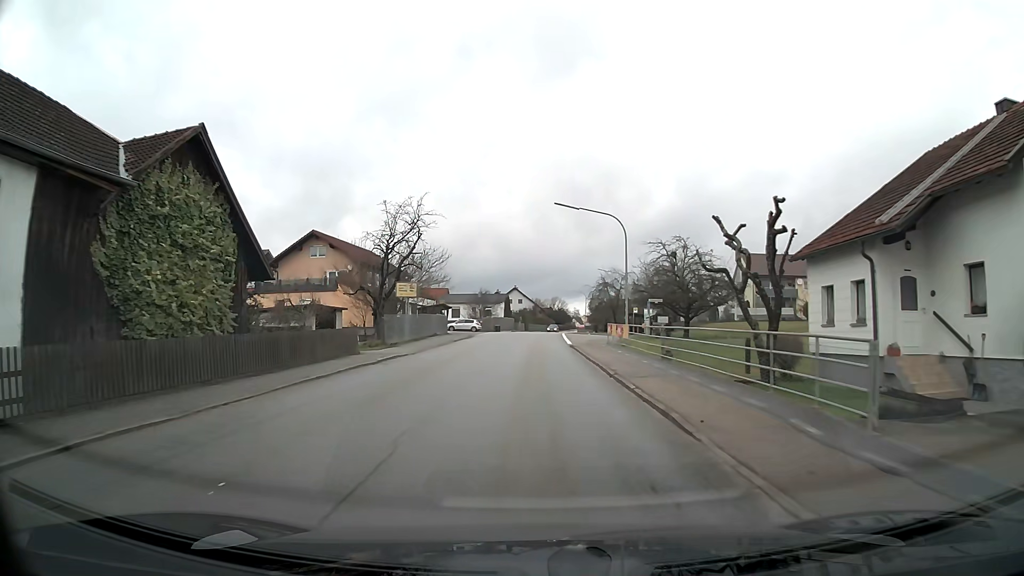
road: tertiary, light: Day
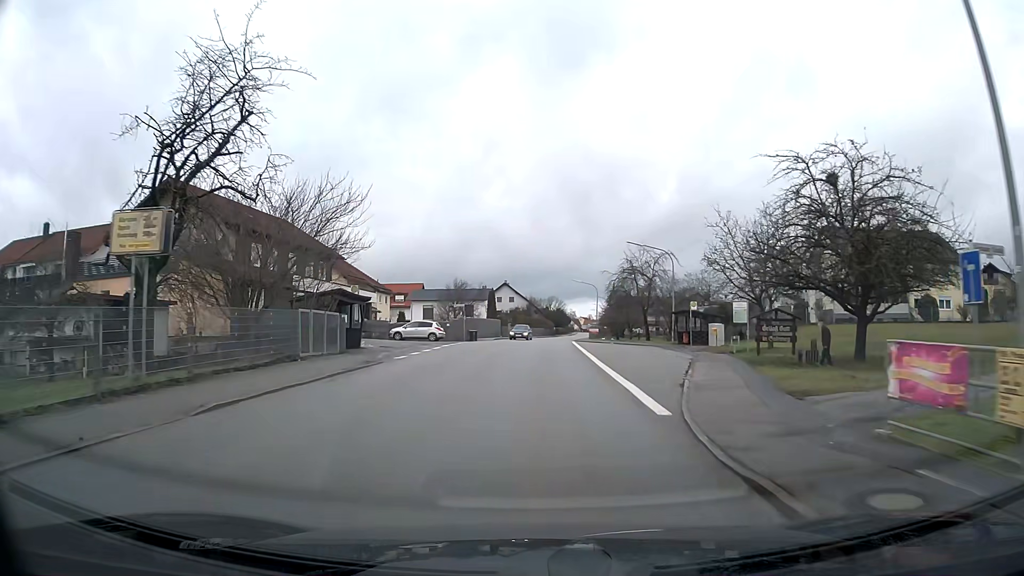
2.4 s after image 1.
(+0.1, +29.5) m; +1°
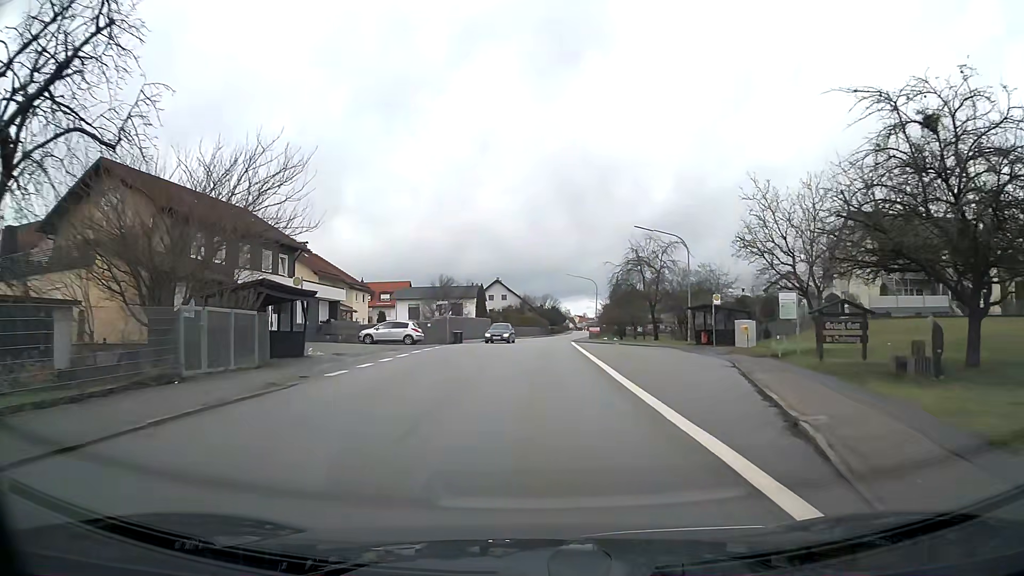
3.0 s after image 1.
(0.0, +7.4) m; 0°
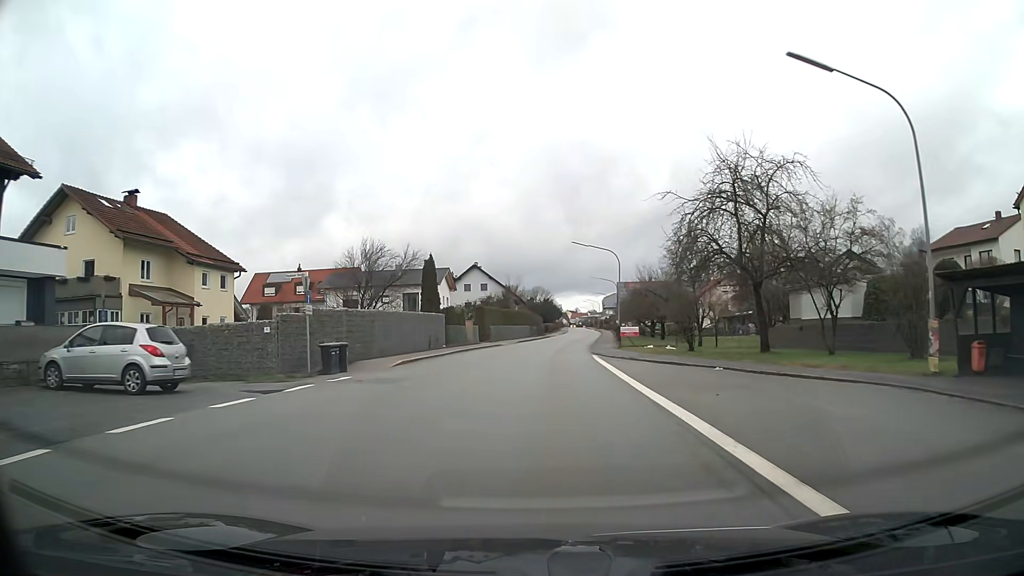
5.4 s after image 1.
(+0.2, +29.8) m; +1°
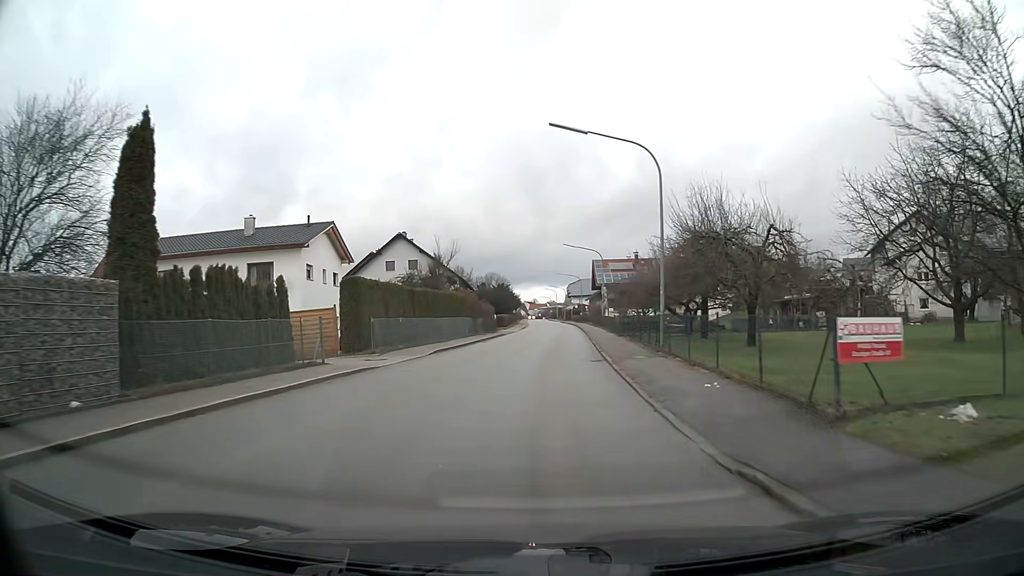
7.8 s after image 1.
(+0.9, +29.7) m; +4°
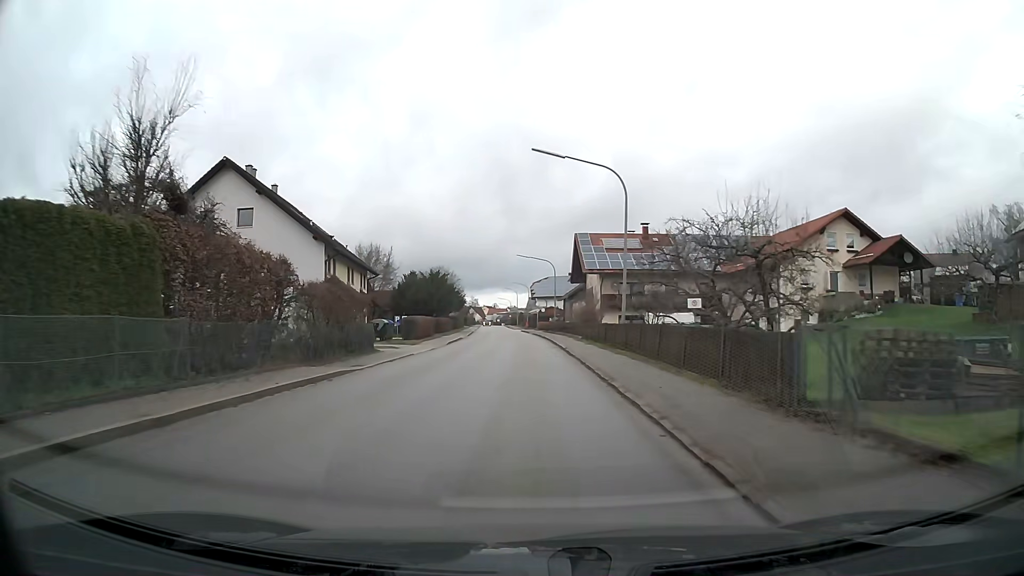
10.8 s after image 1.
(+1.3, +37.0) m; +3°
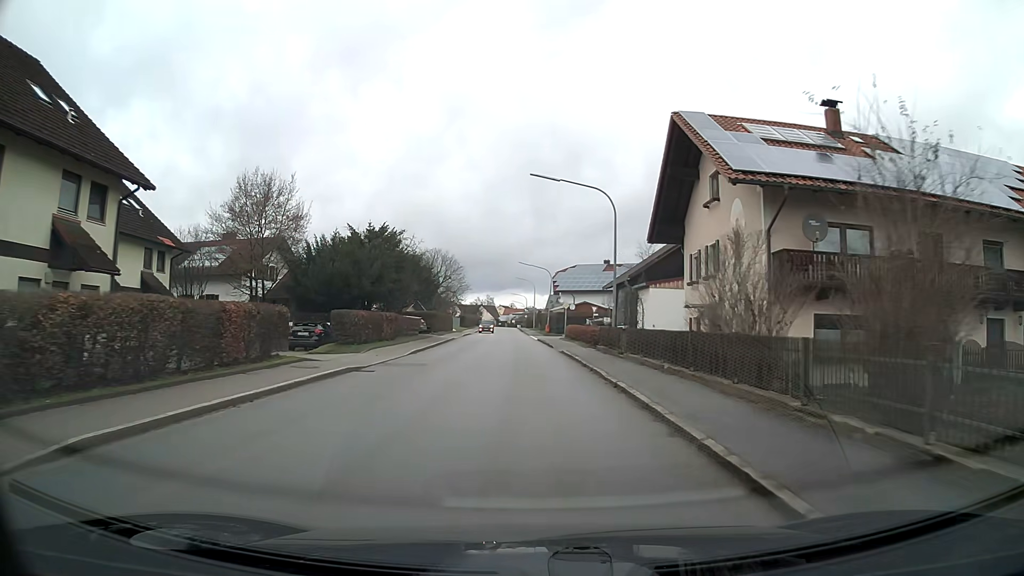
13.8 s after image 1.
(-0.5, +36.8) m; -2°
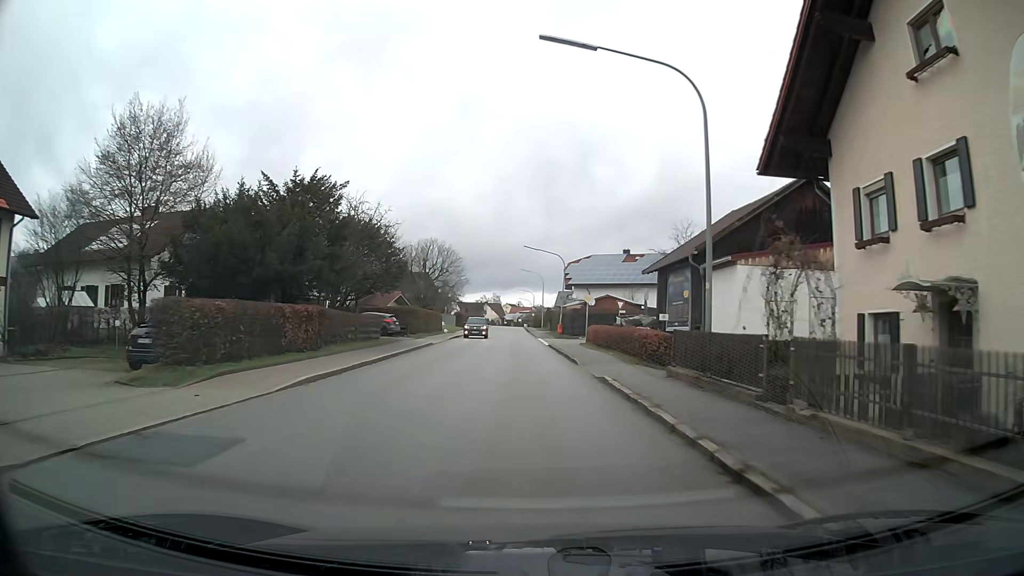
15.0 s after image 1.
(-0.1, +14.6) m; -1°
(0, +10) (0, +20) (0, +30) (-1, +40) (-1, +50) (-1, +60) (-1, +70) (-2, +80) (-2, +90) (-2, +100) m
